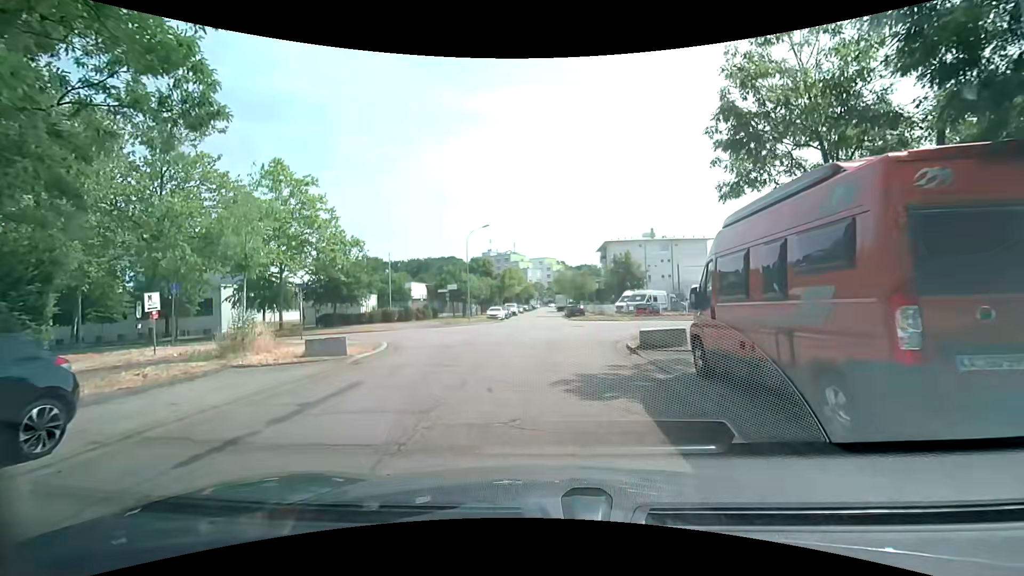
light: Day
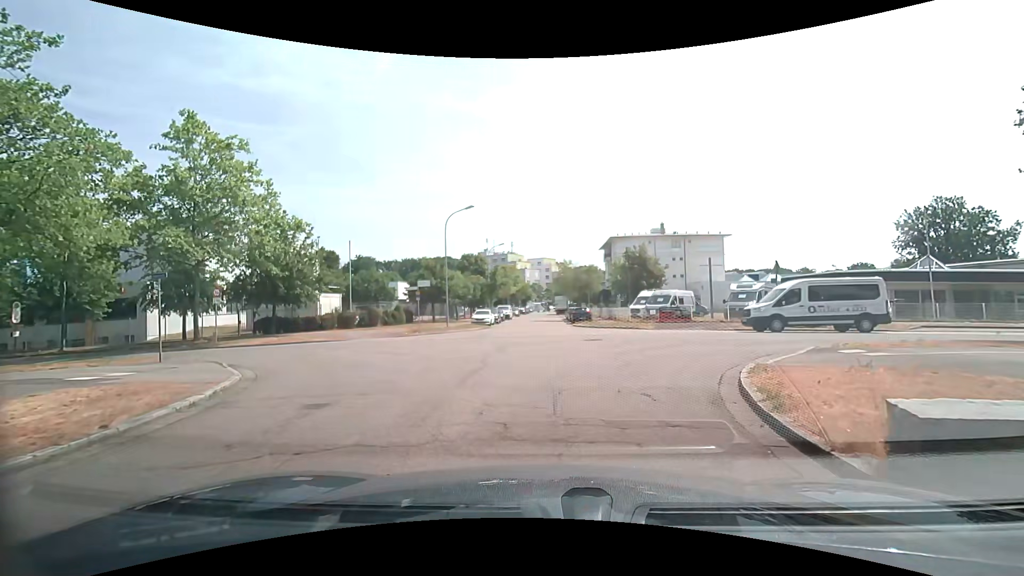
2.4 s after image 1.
(-0.1, +9.7) m; 0°
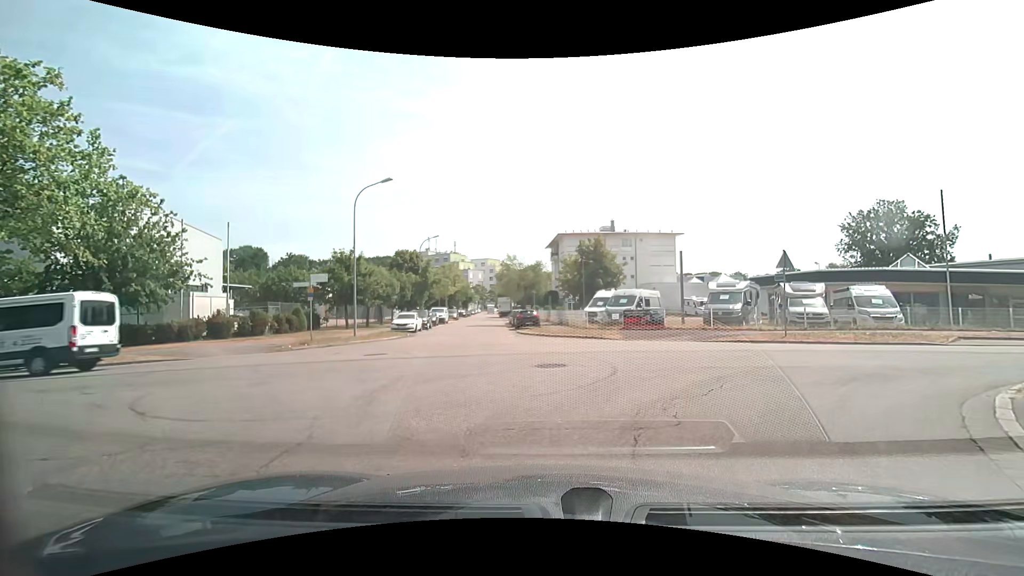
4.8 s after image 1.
(+0.1, +7.9) m; +4°
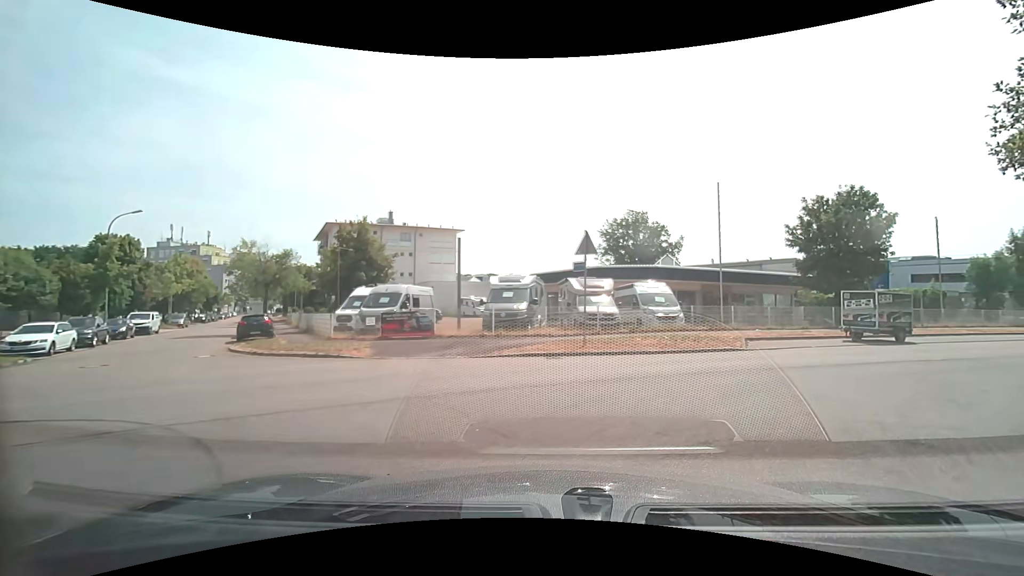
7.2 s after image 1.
(+1.5, +7.8) m; +25°
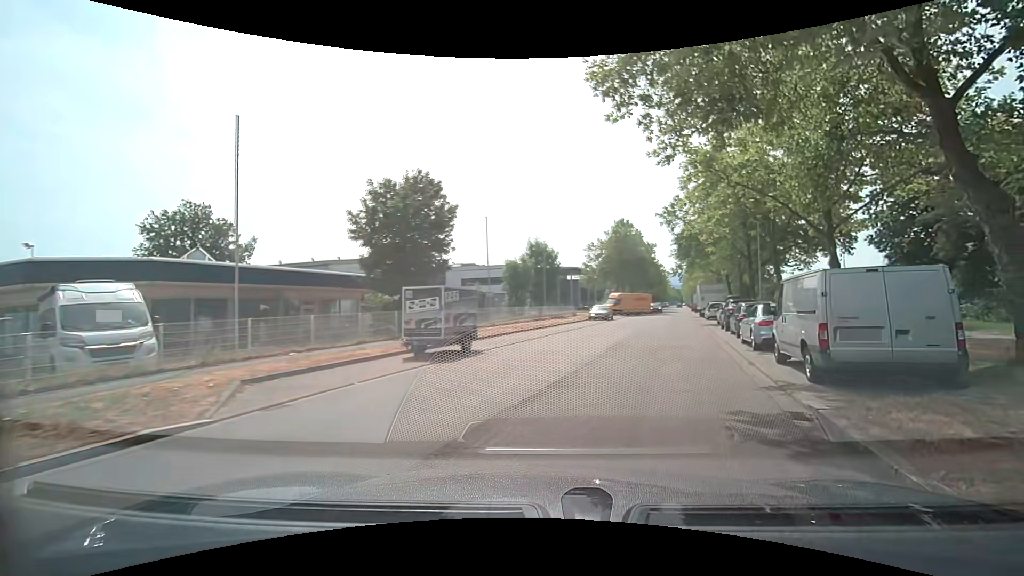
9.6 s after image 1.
(+3.4, +9.4) m; +44°
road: tertiary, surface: asphalt
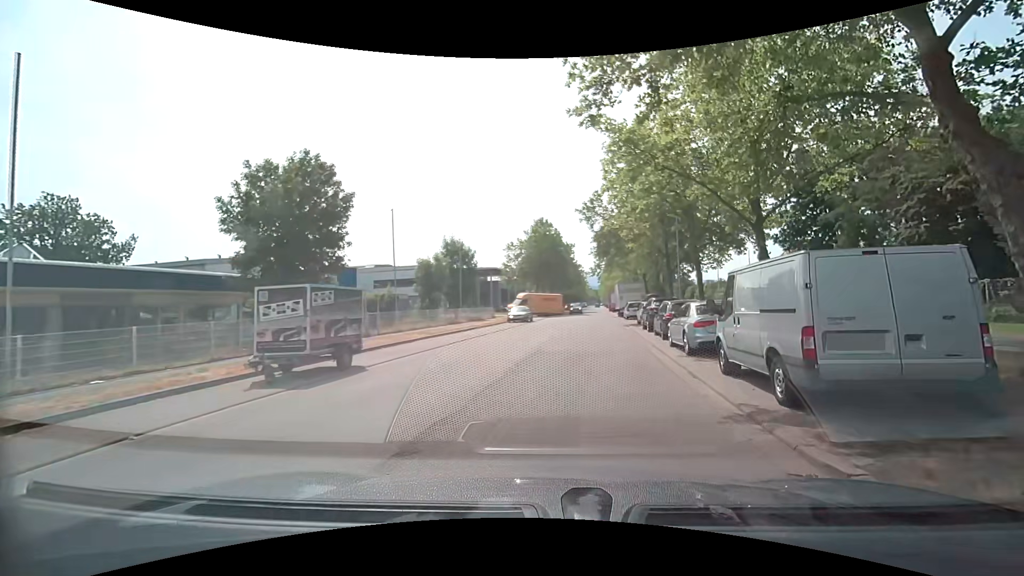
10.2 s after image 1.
(+0.3, +3.0) m; +7°
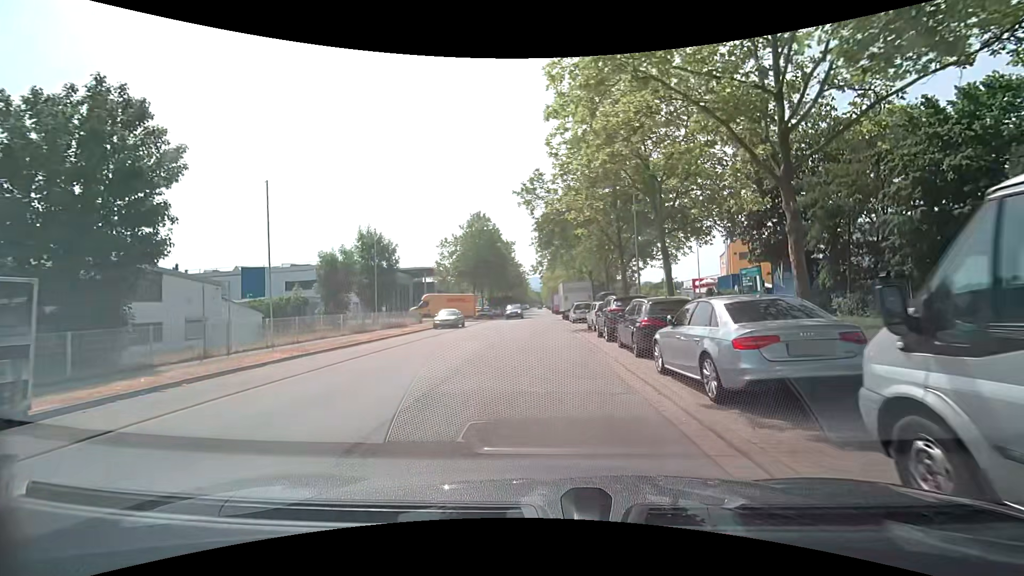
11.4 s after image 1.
(+0.8, +6.9) m; +9°
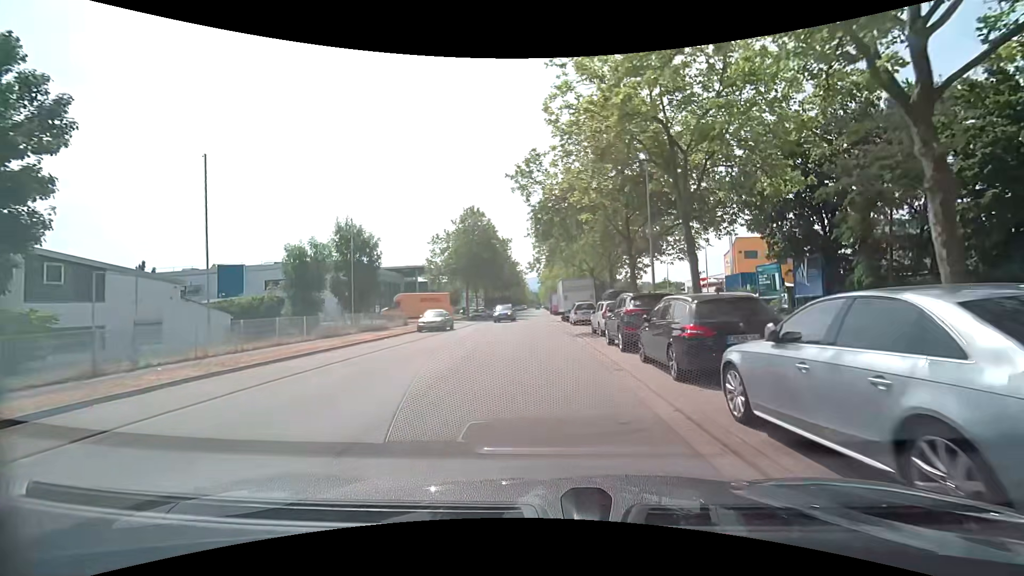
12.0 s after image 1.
(0.0, +4.0) m; +1°
(0, +10) (0, +20) (0, +30) (0, +40) (0, +50) (0, +60) (0, +70) (0, +80) (+1, +90) (+1, +100) m
